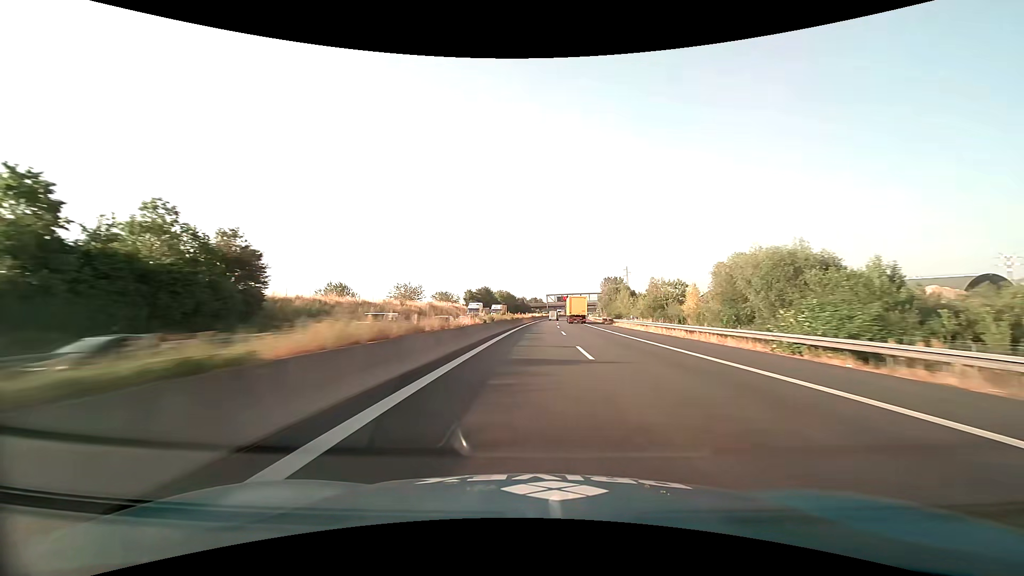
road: motorway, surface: asphalt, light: Day
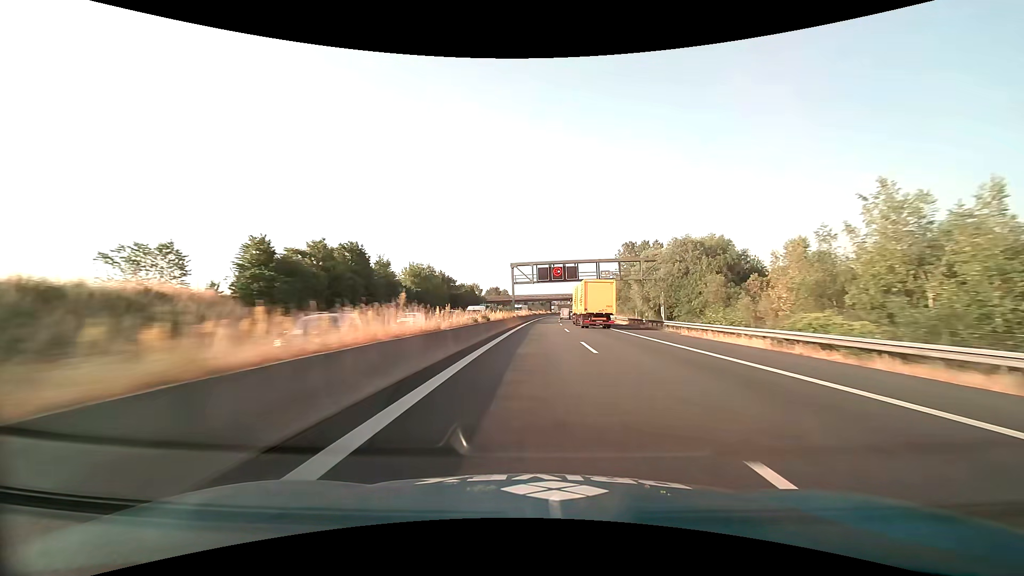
(+3.3, +106.1) m; +3°
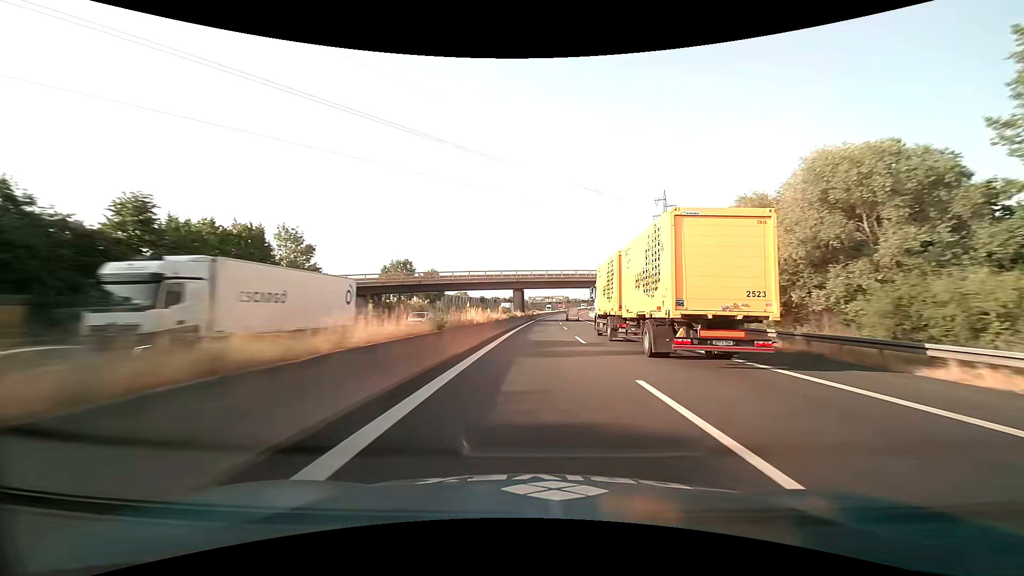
(+3.3, +102.0) m; +4°
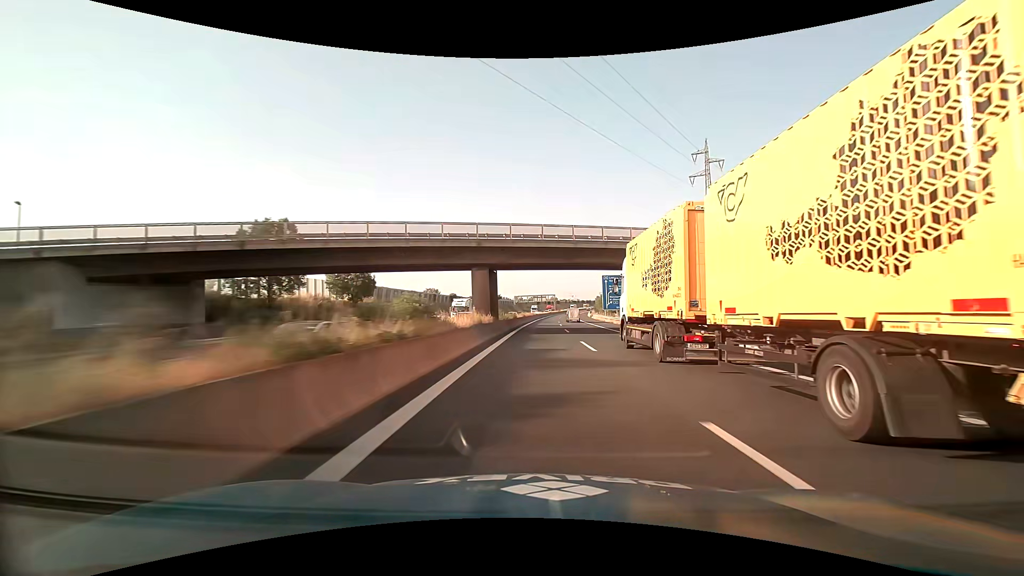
(+0.4, +39.5) m; +1°
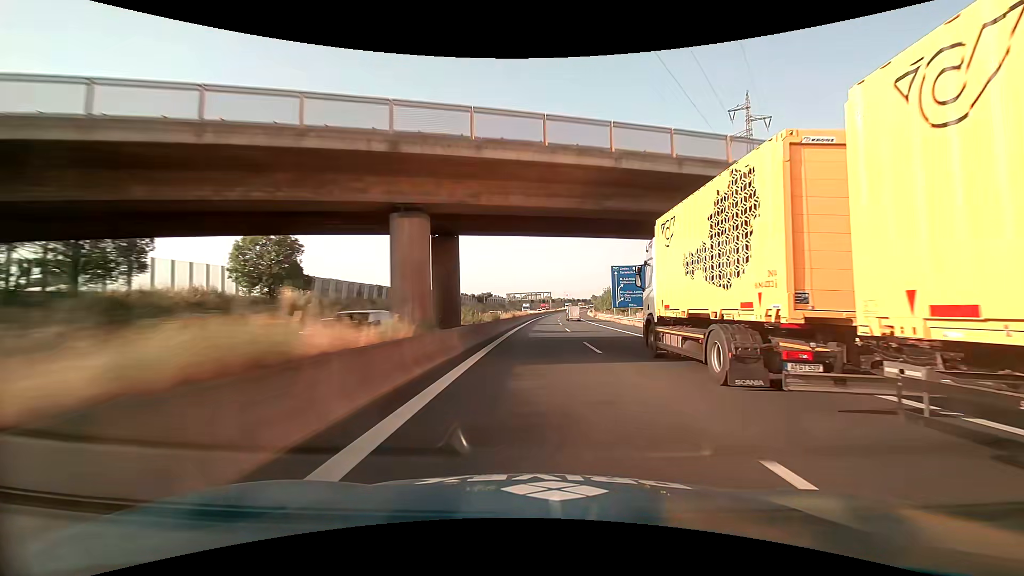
(+0.1, +19.5) m; +1°
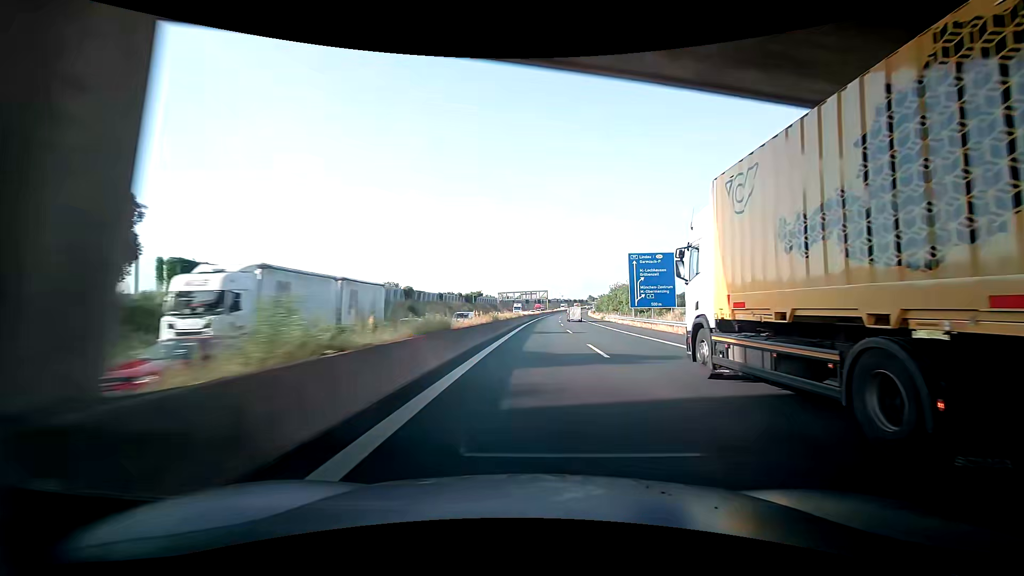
(+0.1, +19.4) m; +1°
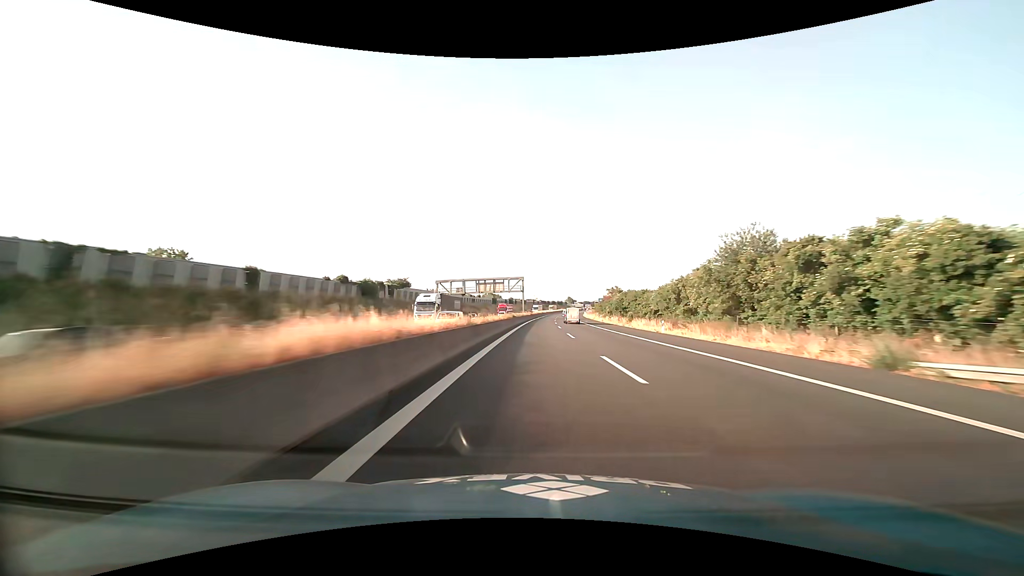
(+1.1, +77.0) m; +2°
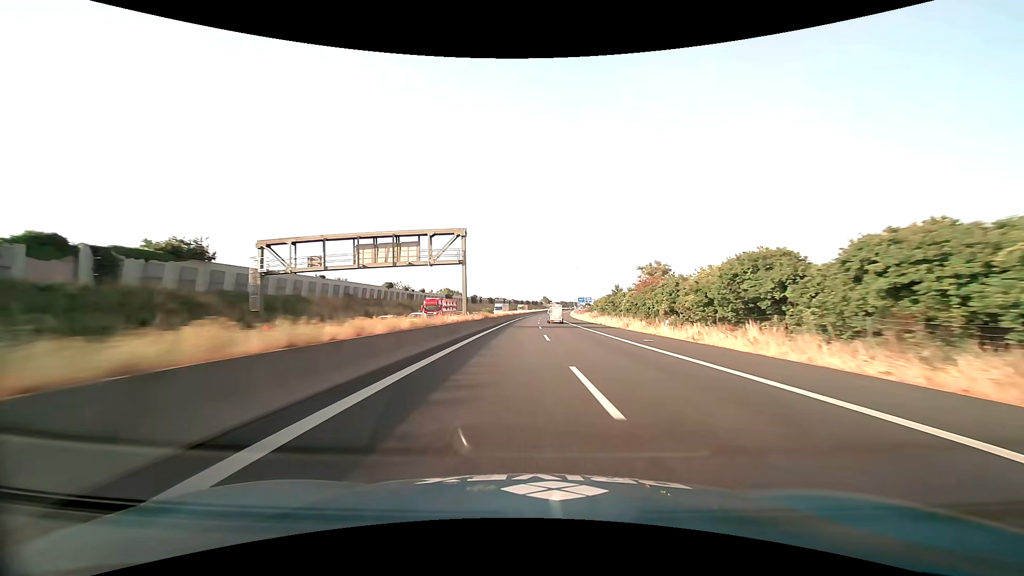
(+1.5, +57.2) m; +3°
(0, +10) (0, +20) (0, +30) (+1, +40) (+1, +50) (+2, +60) (+2, +70) (+3, +80) (+3, +90) (+4, +100) m
